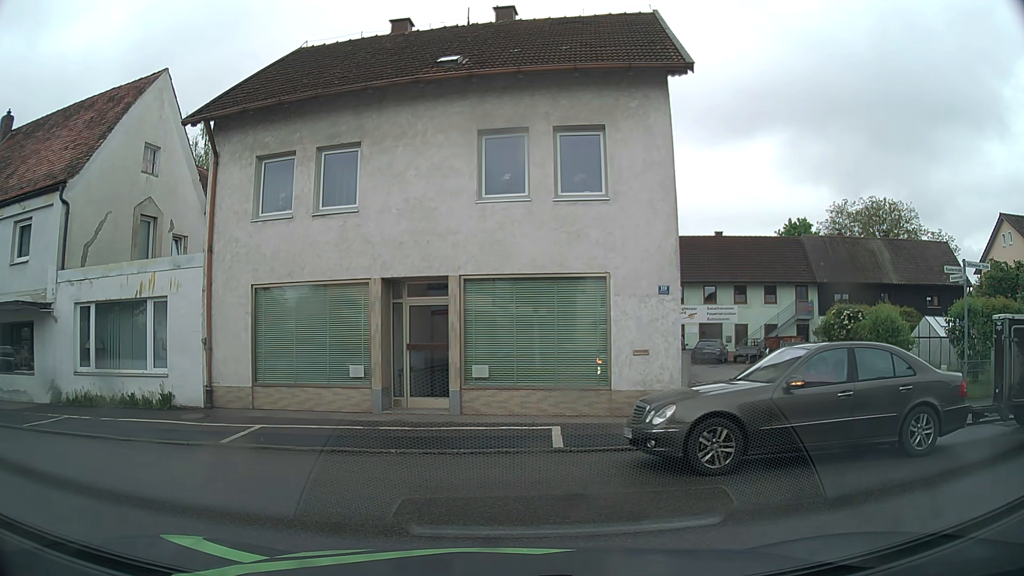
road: unclassified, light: Day
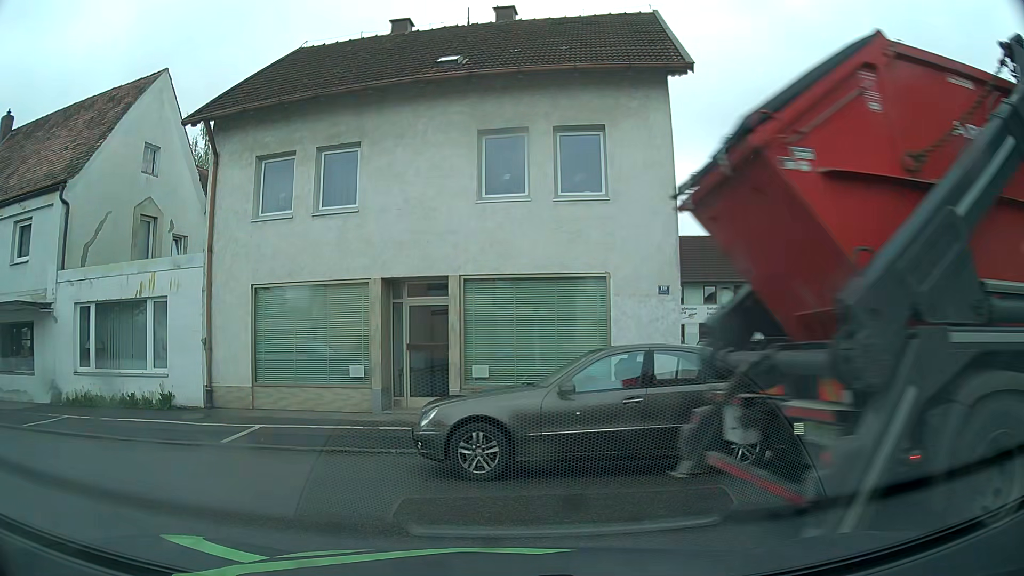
(0.0, 0.0) m; 0°
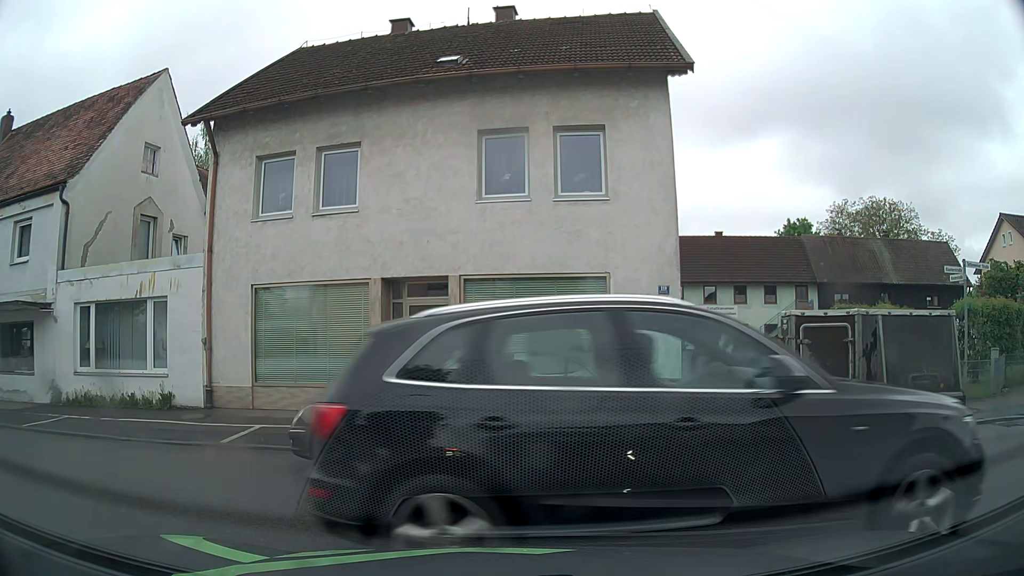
(0.0, 0.0) m; 0°
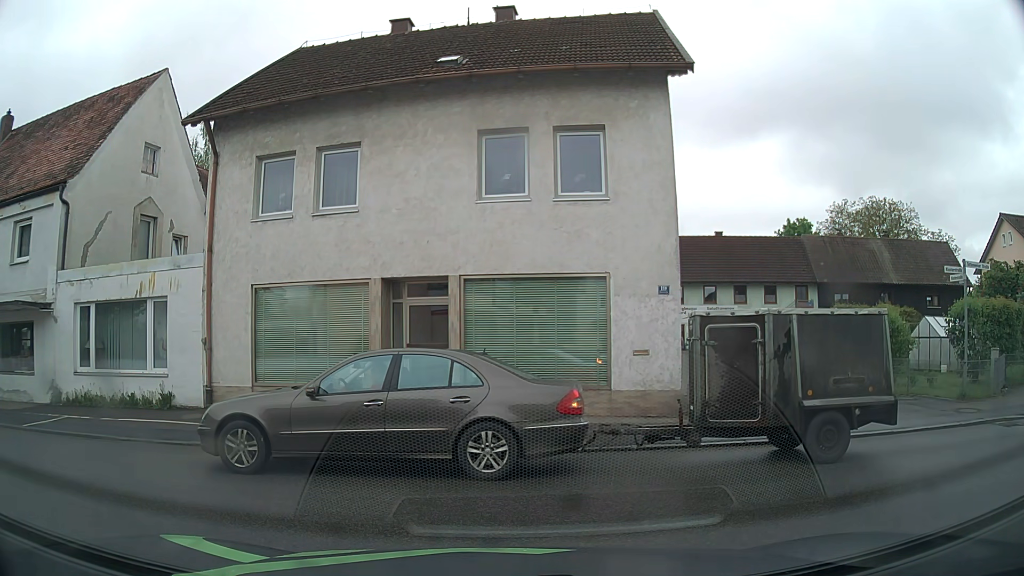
(0.0, 0.0) m; 0°
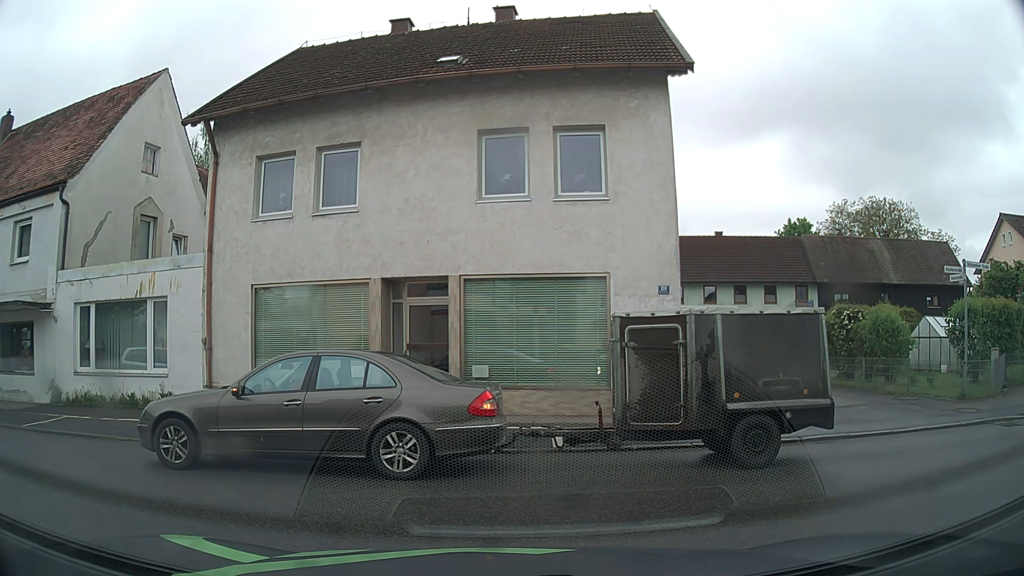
(0.0, 0.0) m; 0°
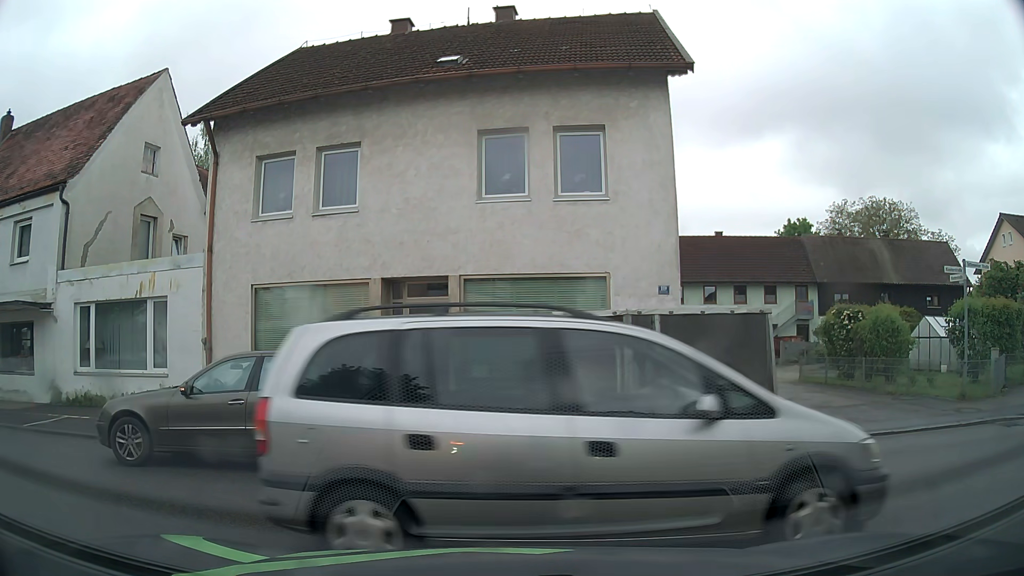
(0.0, 0.0) m; 0°
